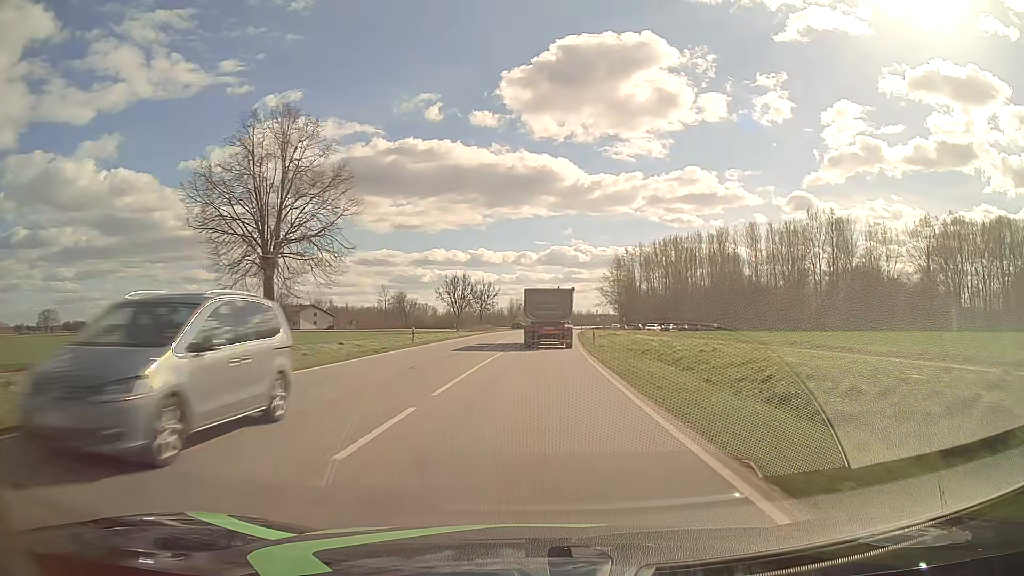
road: primary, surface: asphalt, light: Day
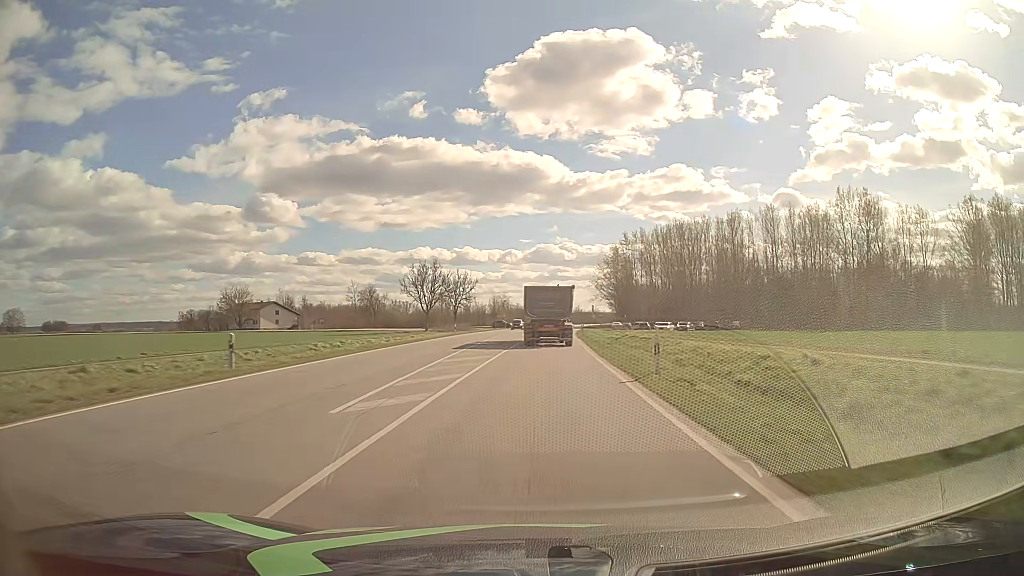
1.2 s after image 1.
(+0.3, +23.1) m; +1°
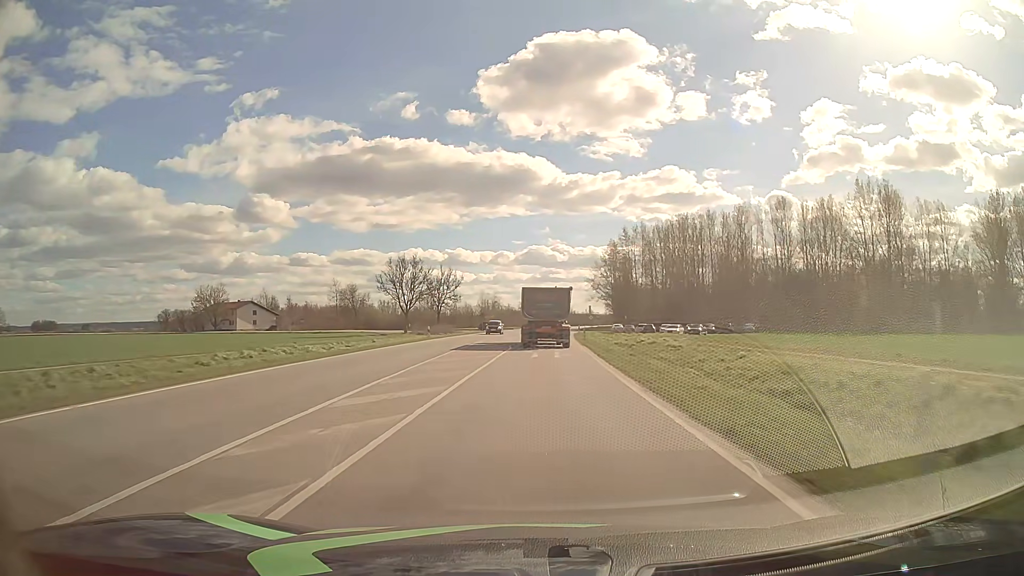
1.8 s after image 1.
(+0.1, +11.6) m; +1°
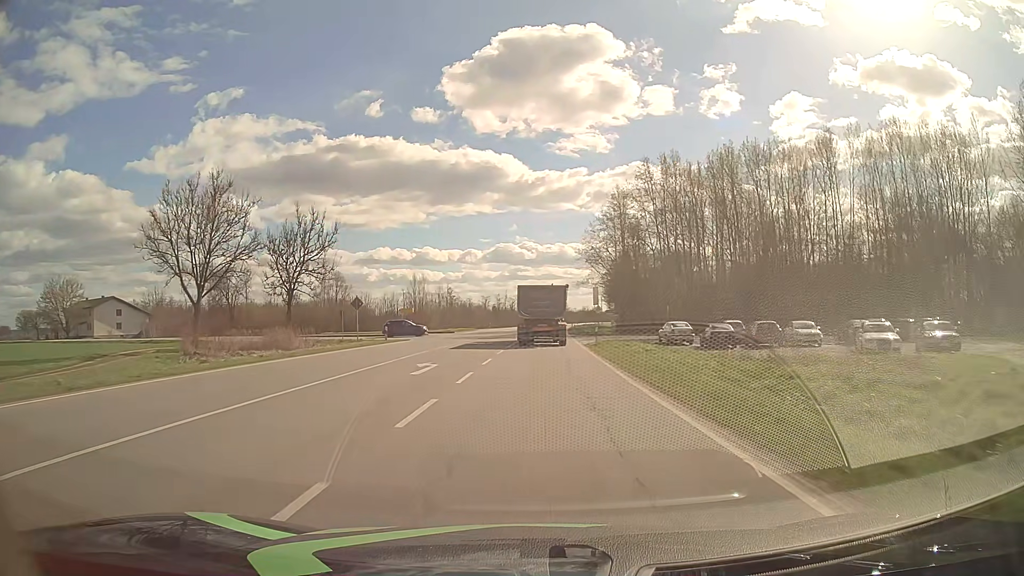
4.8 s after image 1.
(+1.4, +57.7) m; +3°
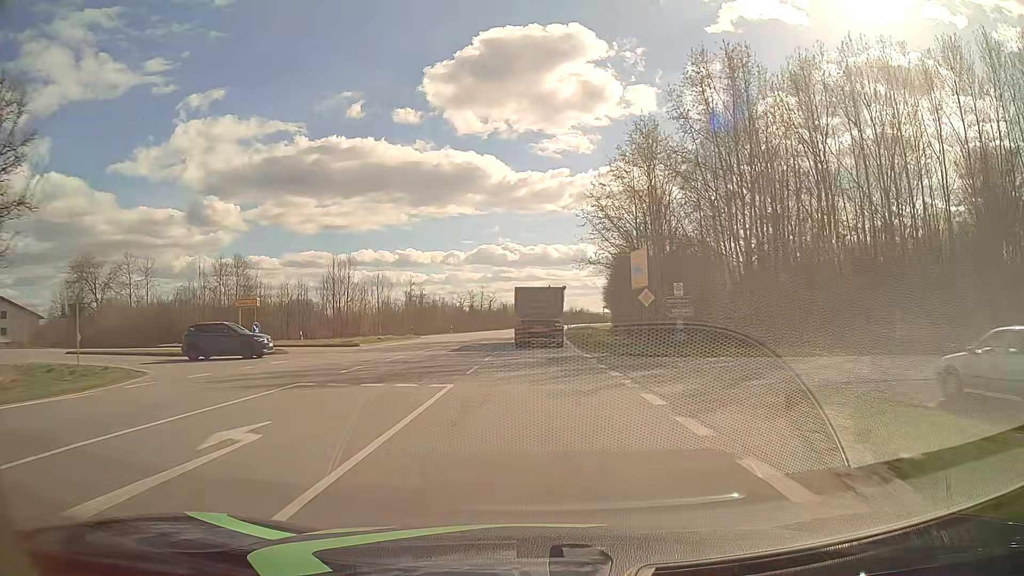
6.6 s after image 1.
(+0.4, +34.6) m; +1°
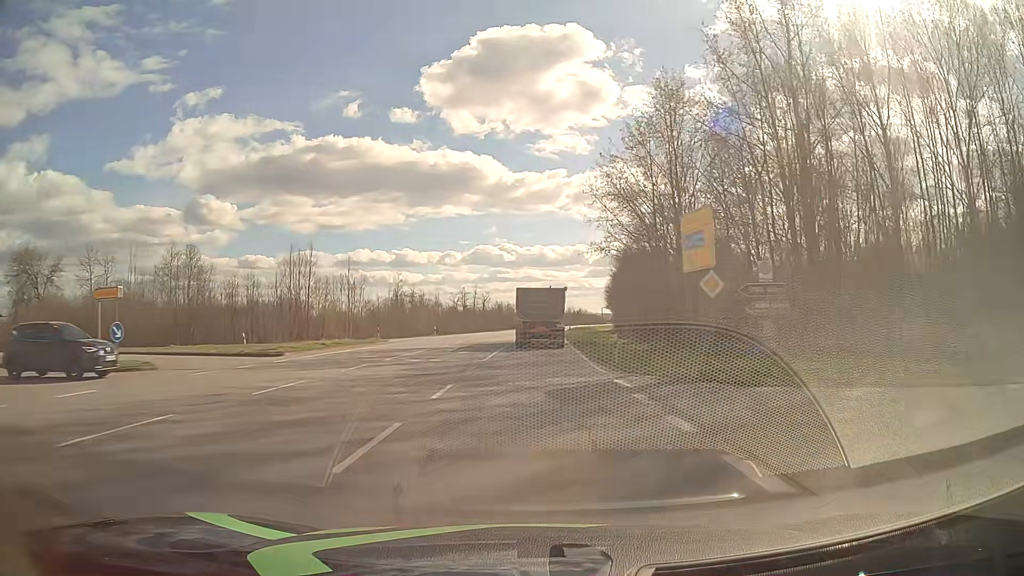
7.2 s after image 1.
(0.0, +11.5) m; 0°
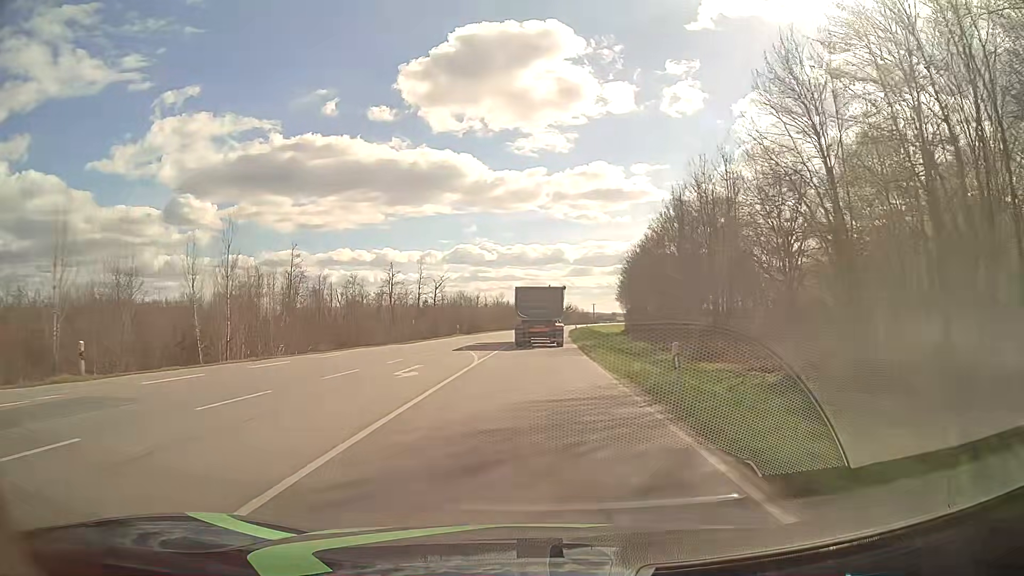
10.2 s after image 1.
(+0.9, +57.8) m; +1°
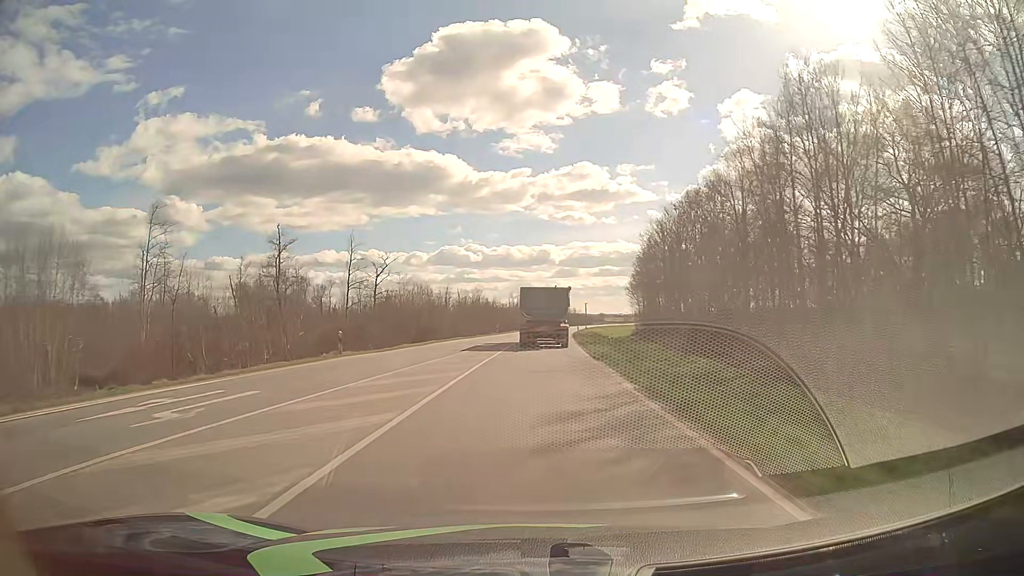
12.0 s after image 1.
(+0.4, +34.9) m; +1°
(0, +10) (0, +20) (0, +30) (+1, +40) (+1, +50) (+1, +60) (+2, +70) (+3, +80) (+3, +90) (+4, +100) m
